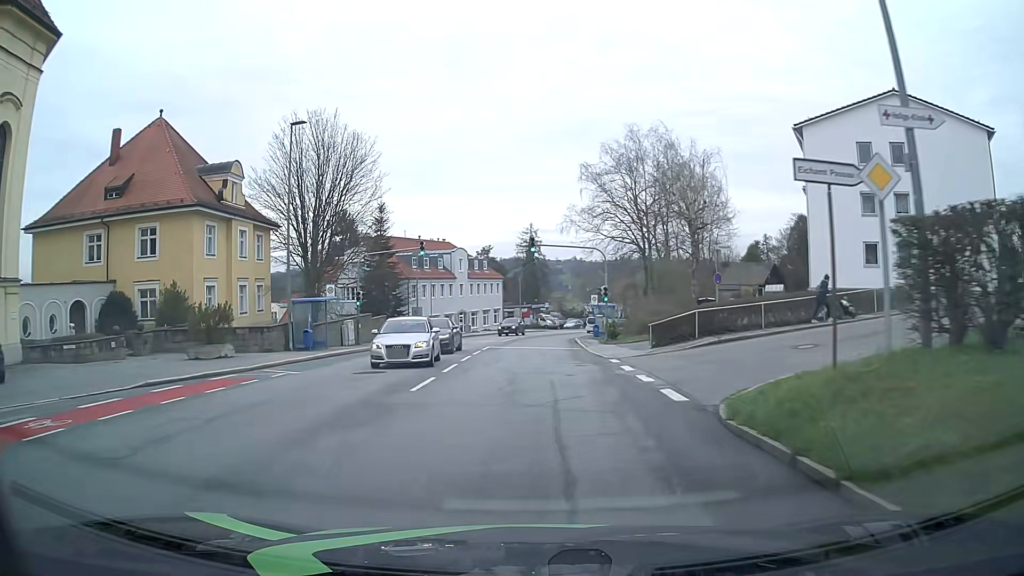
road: tertiary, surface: asphalt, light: Day
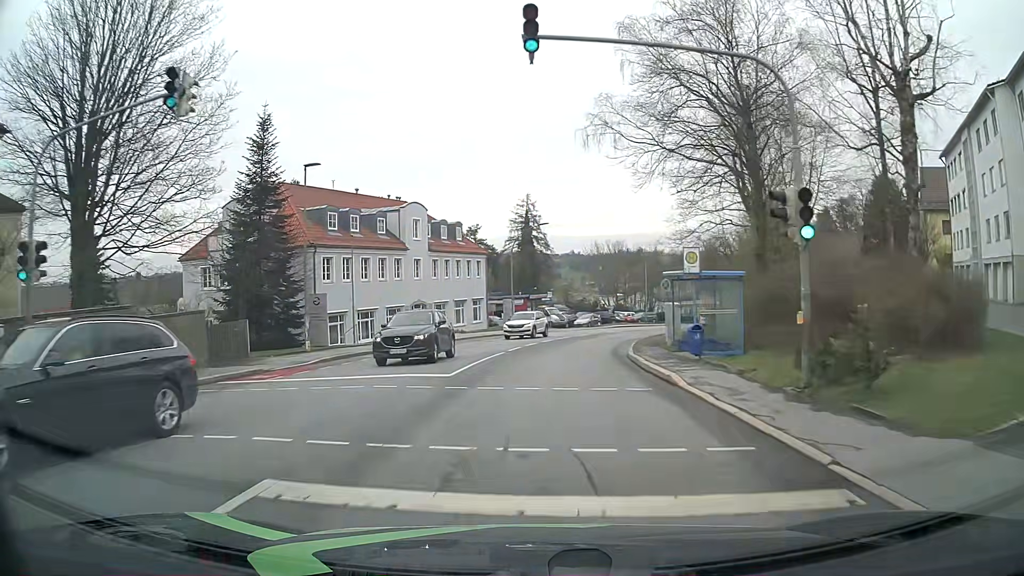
(-0.3, +28.5) m; 0°
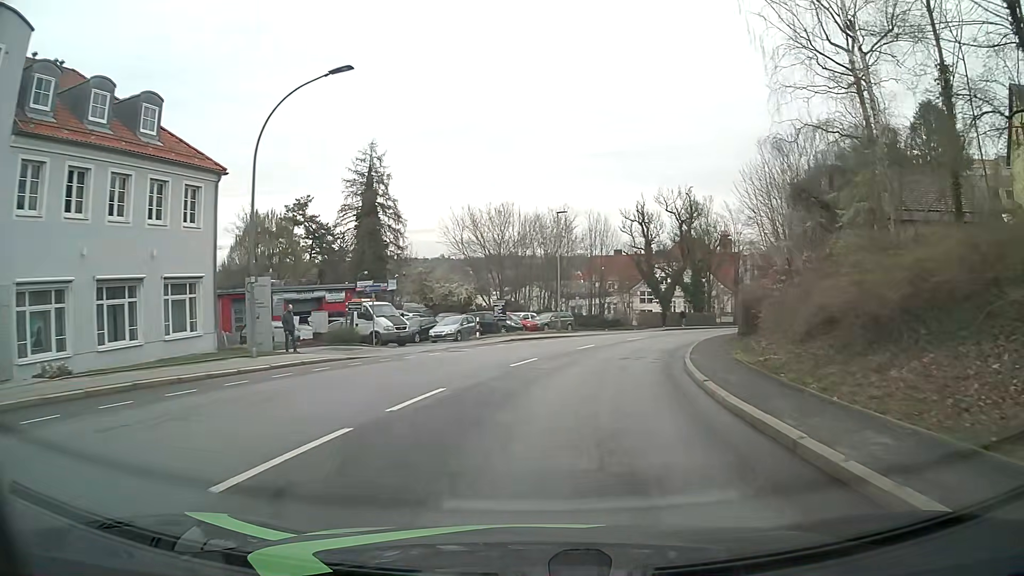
(+2.5, +35.3) m; +11°
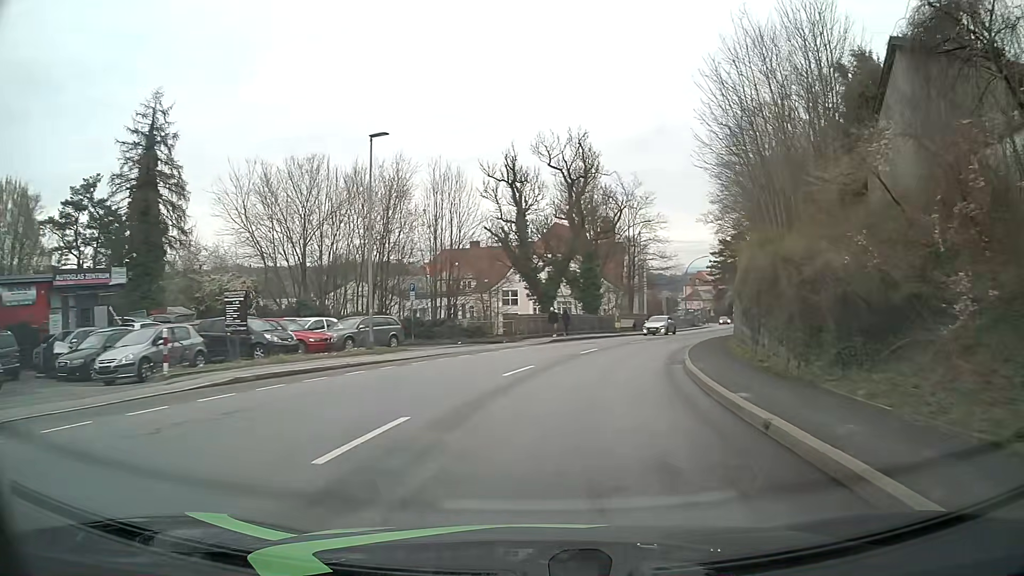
(+2.1, +21.3) m; +12°
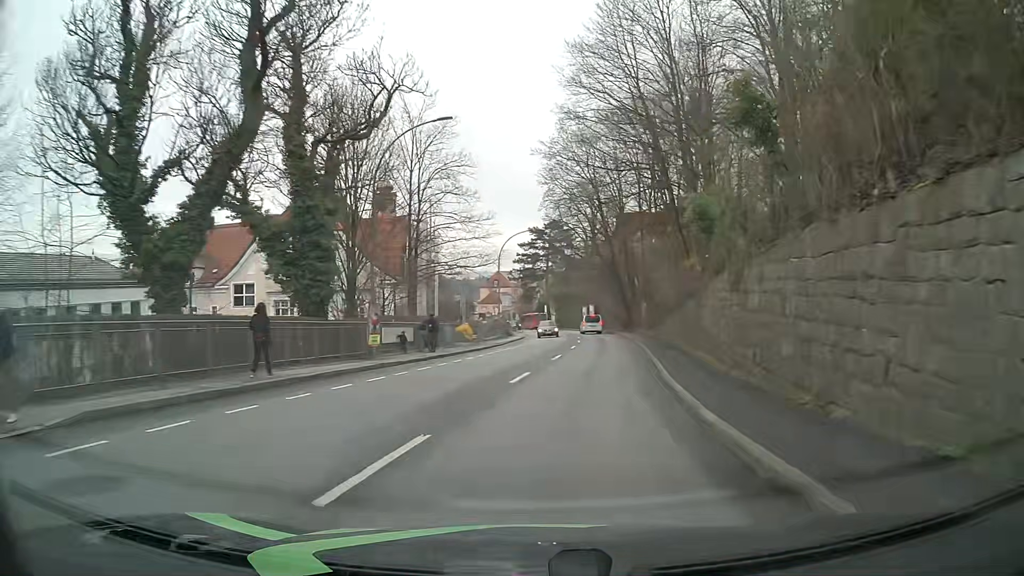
(+4.6, +28.7) m; +18°
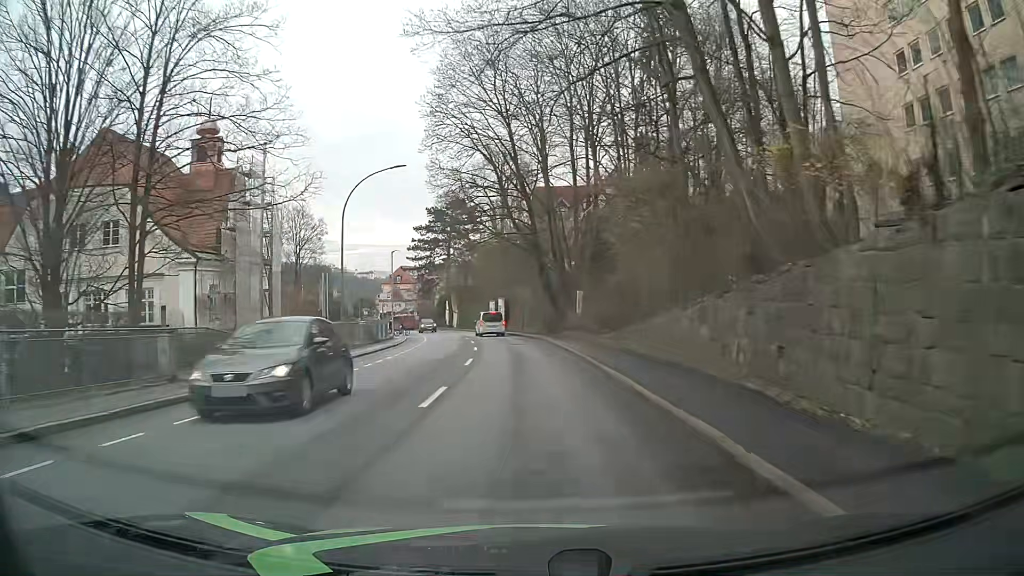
(+2.1, +22.4) m; +8°
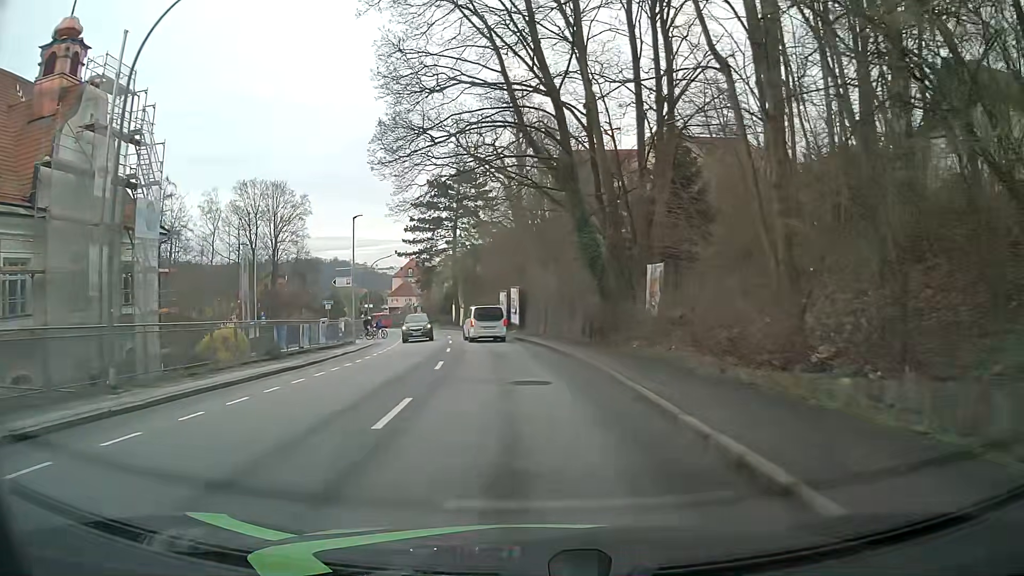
(-0.3, +19.8) m; -2°
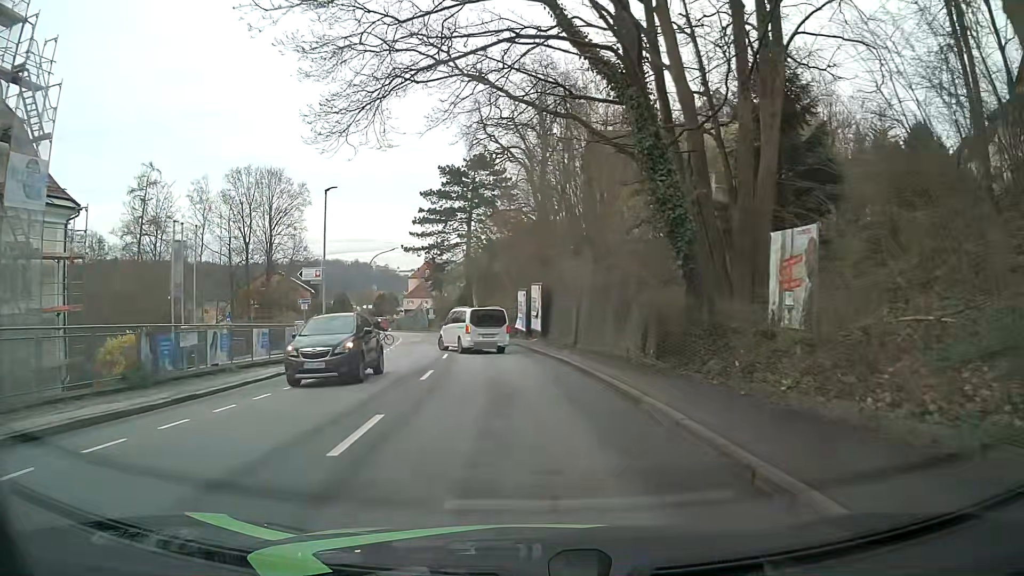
(-0.3, +10.2) m; -3°
